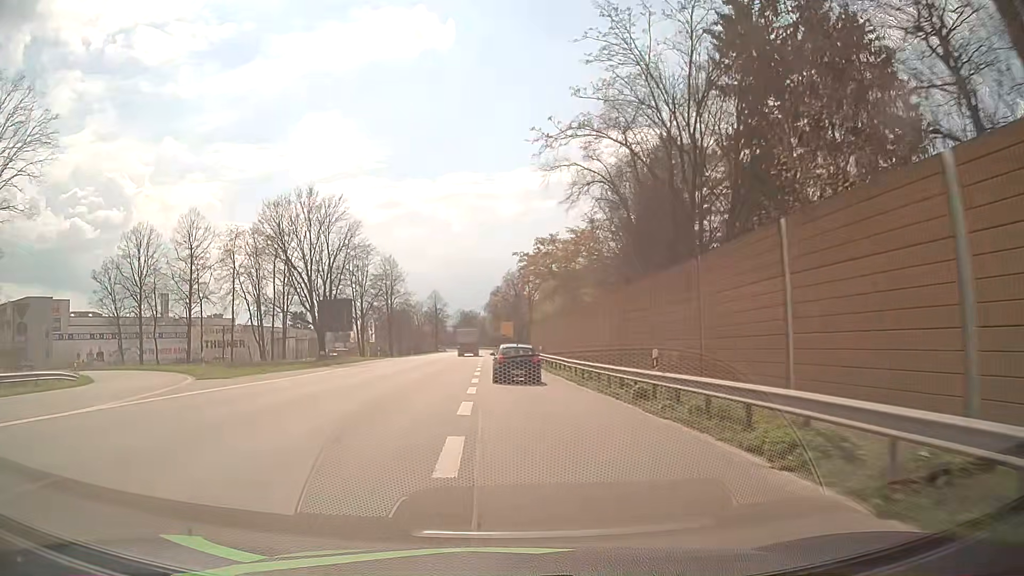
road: primary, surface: asphalt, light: Day
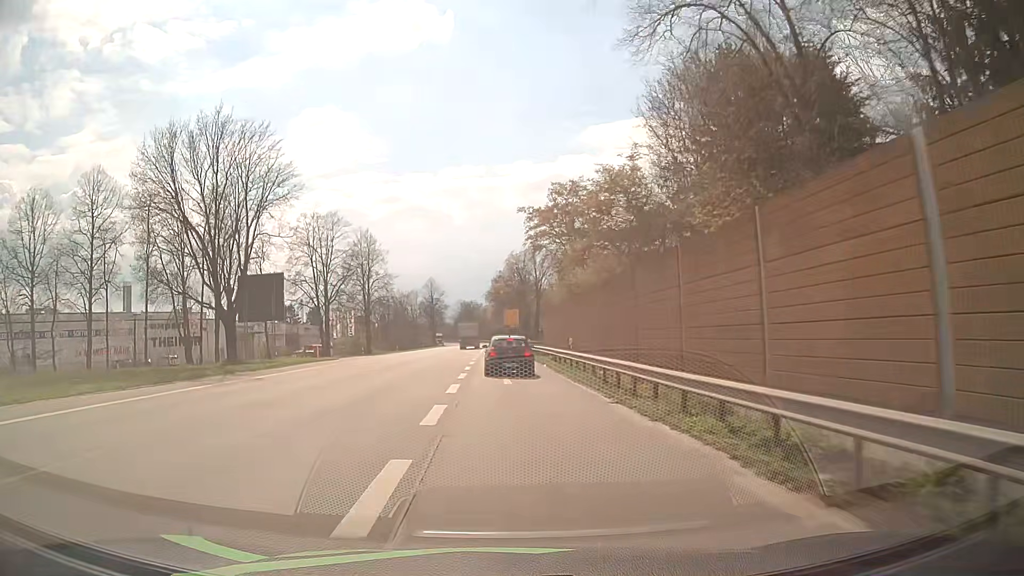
(0.0, +20.1) m; 0°
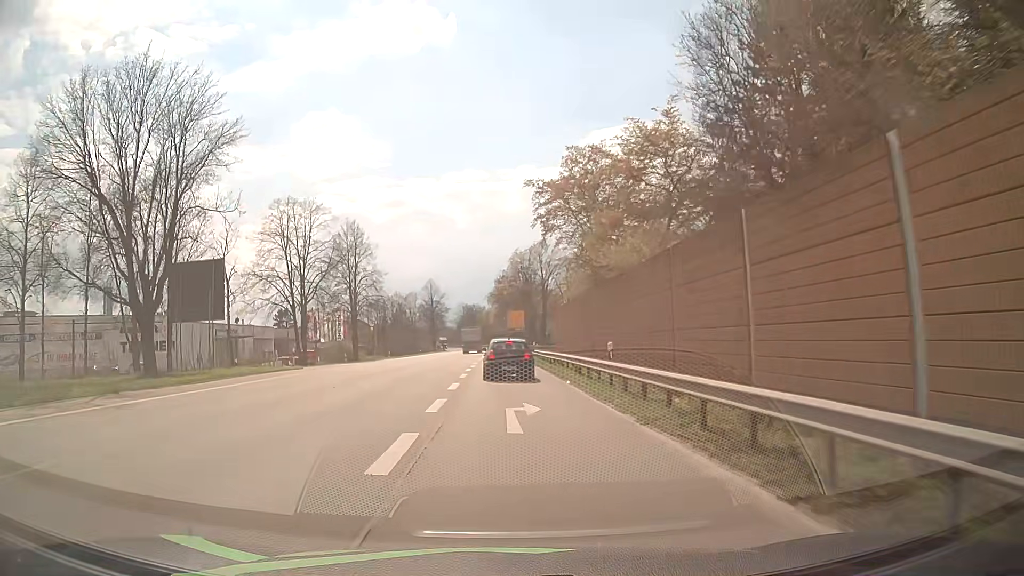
(0.0, +9.7) m; 0°
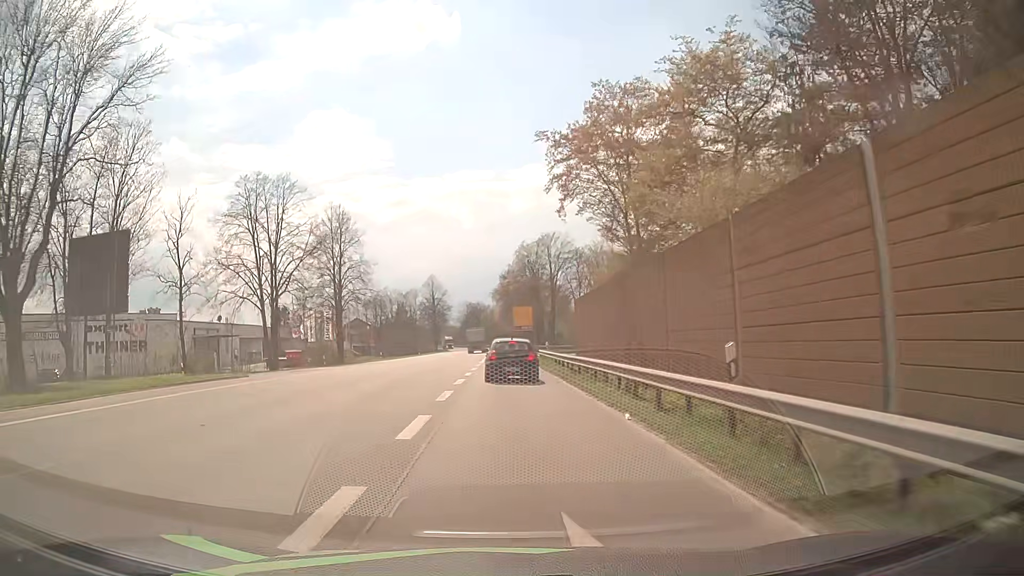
(0.0, +9.5) m; 0°
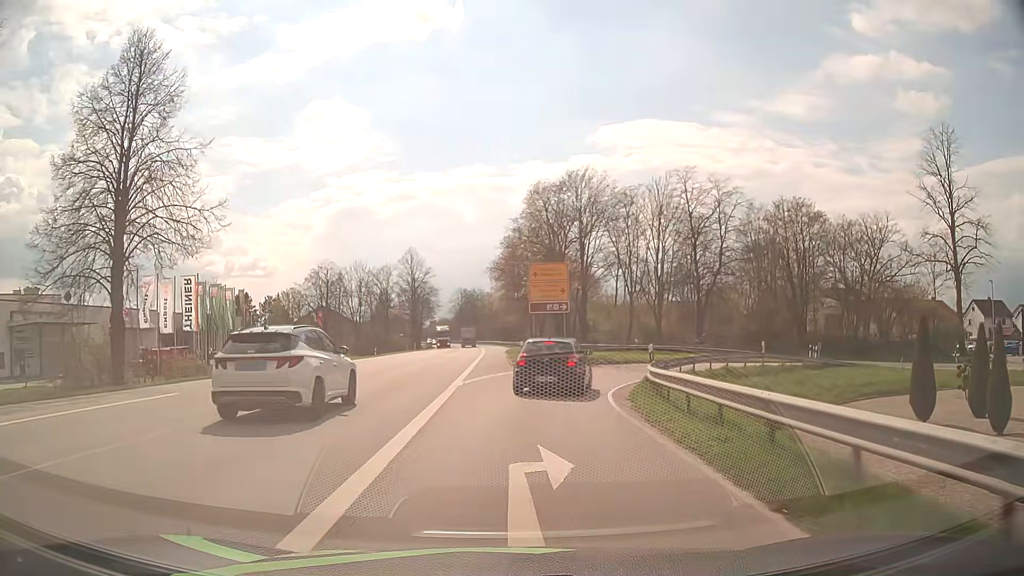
(-0.4, +41.0) m; 0°
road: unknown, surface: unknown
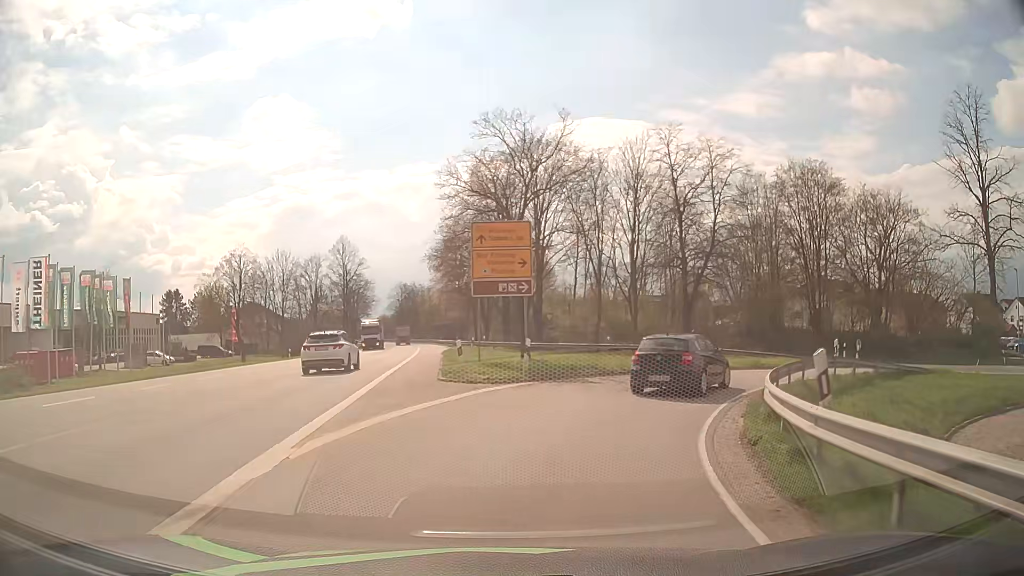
(+0.4, +12.7) m; +5°
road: primary_link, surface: asphalt
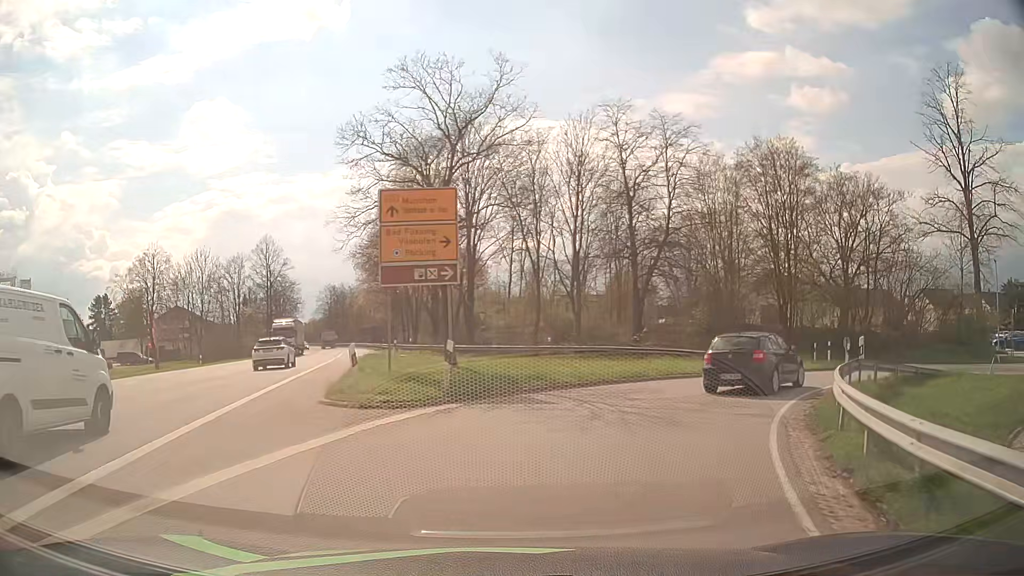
(+0.2, +5.7) m; +5°
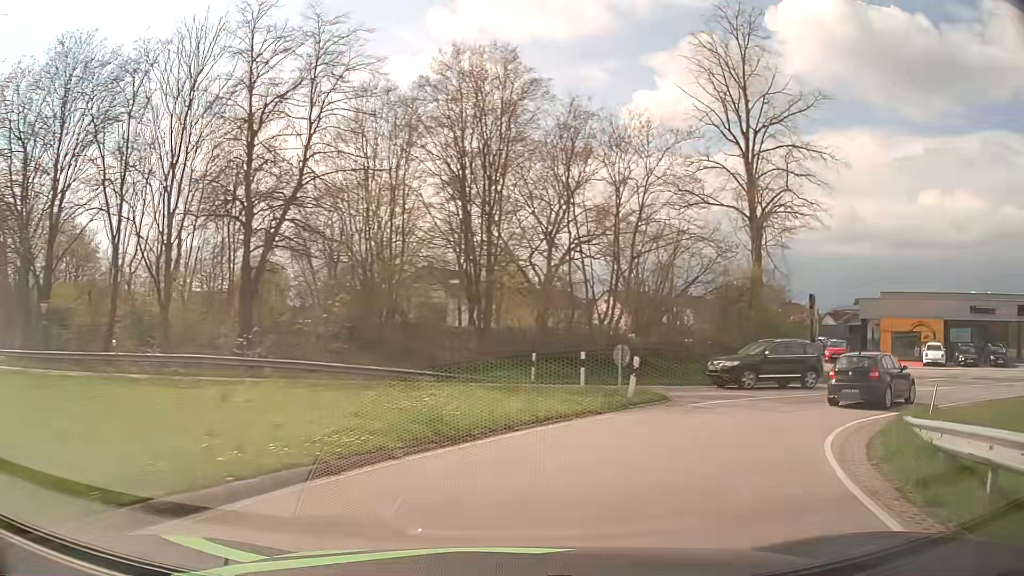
(+3.6, +14.9) m; +30°
(+2, +10) (+8, +18) (+17, +23) (+26, +25) (+36, +24) (+45, +20) (+54, +14) (+61, +8) (+69, +2) (+77, -5) m
